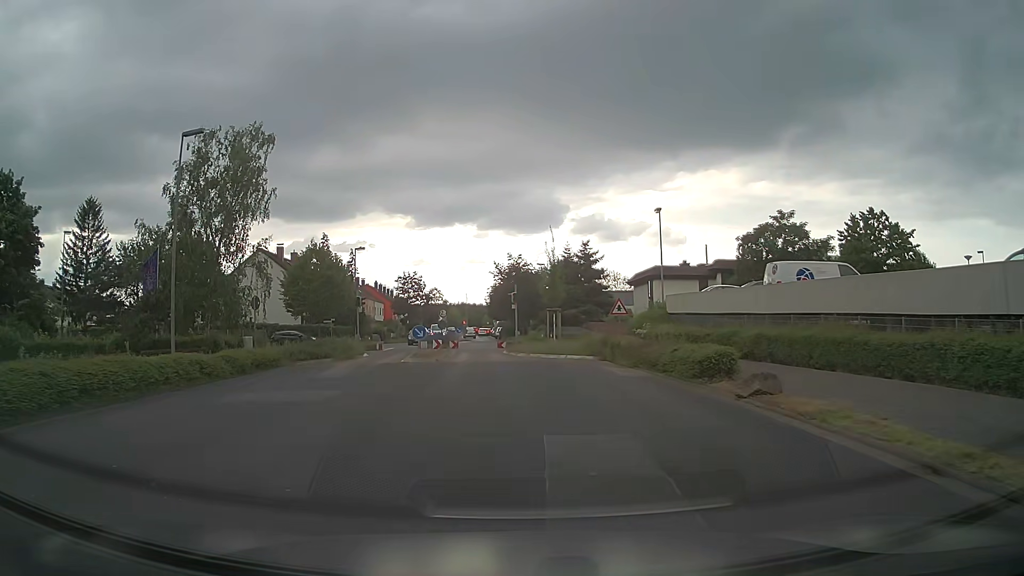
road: residential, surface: asphalt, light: Day
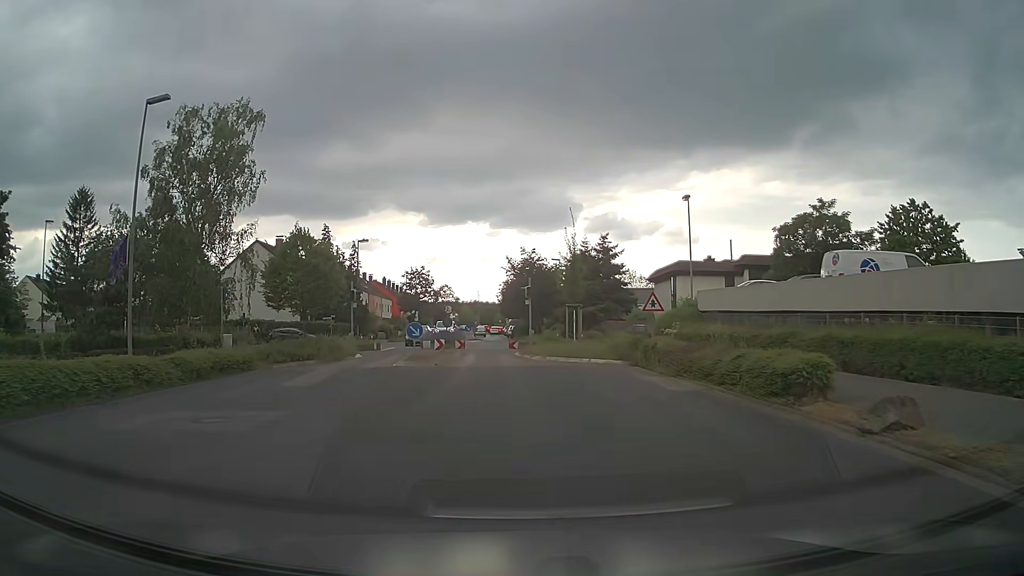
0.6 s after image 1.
(0.0, +4.6) m; -1°
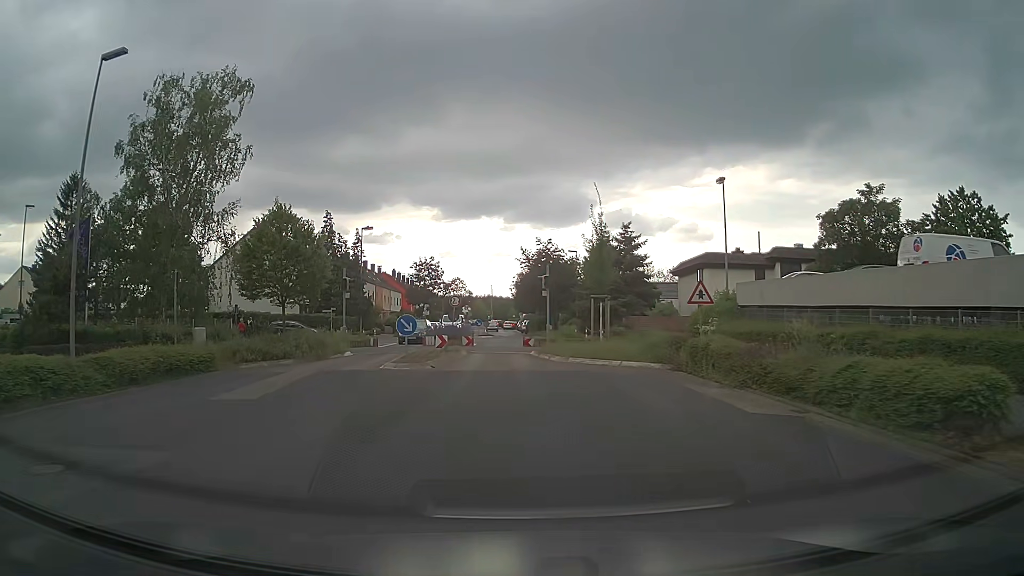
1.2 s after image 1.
(0.0, +4.6) m; -1°
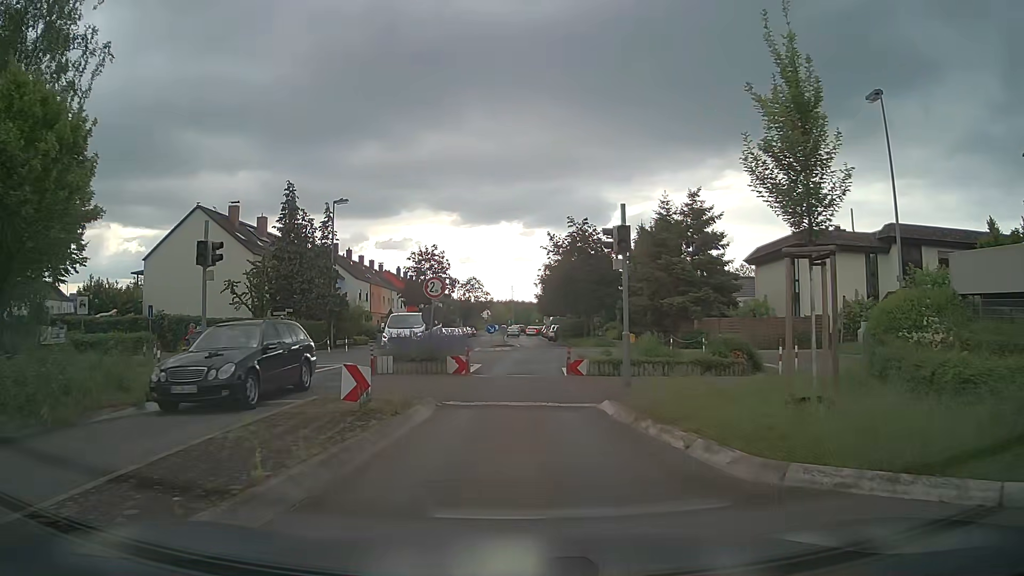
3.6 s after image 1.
(-0.3, +16.8) m; -2°
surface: paving_stones
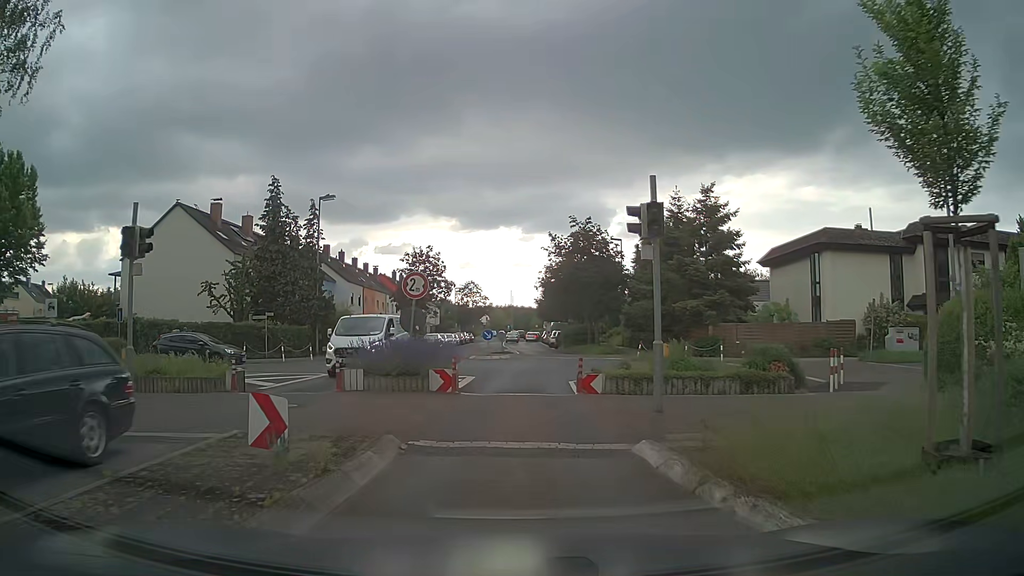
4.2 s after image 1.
(0.0, +3.3) m; 0°
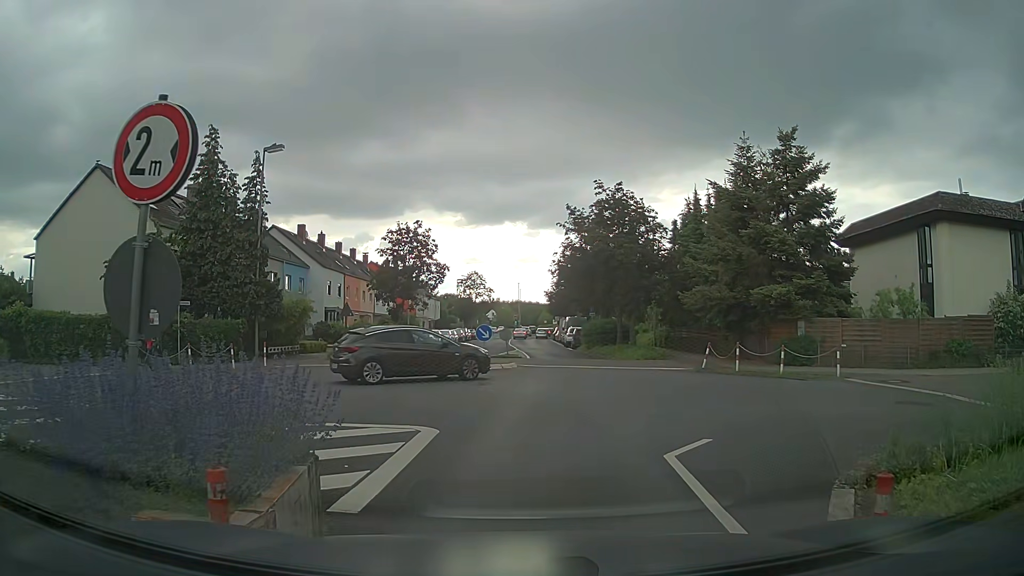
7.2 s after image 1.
(0.0, +11.2) m; -1°
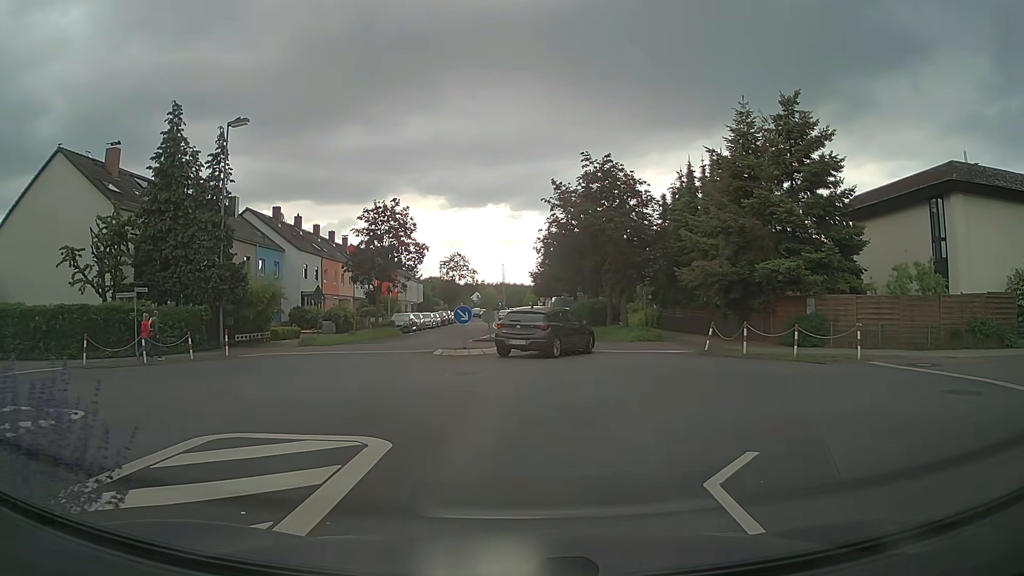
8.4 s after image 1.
(+0.1, +2.3) m; +1°
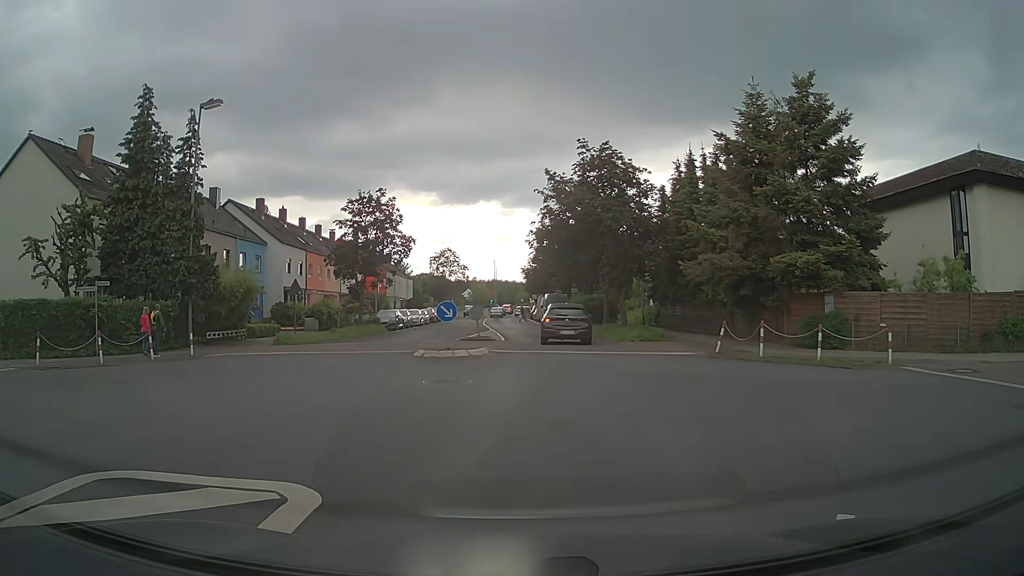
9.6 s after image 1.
(0.0, +2.3) m; +1°
